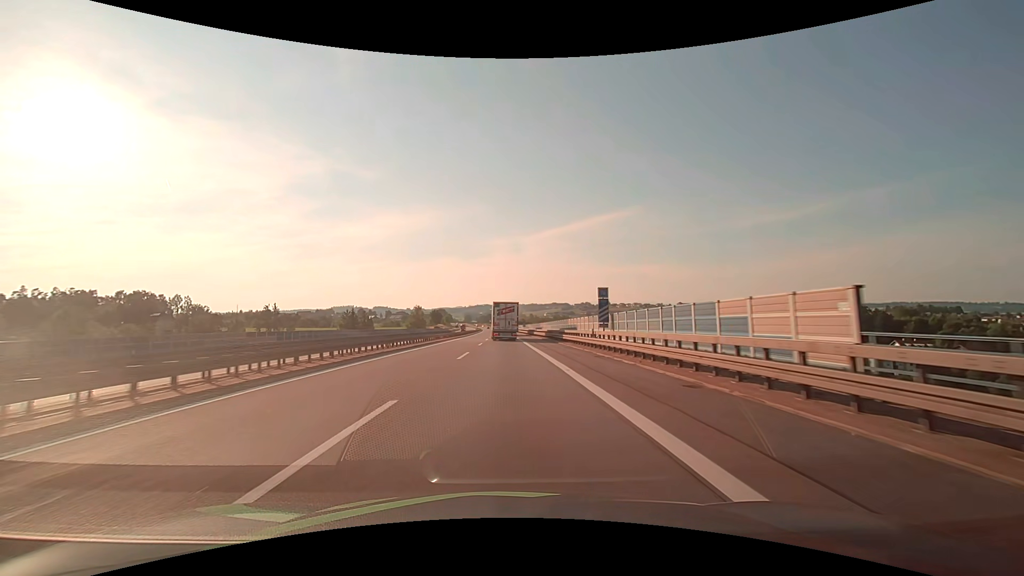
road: motorway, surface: asphalt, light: Day
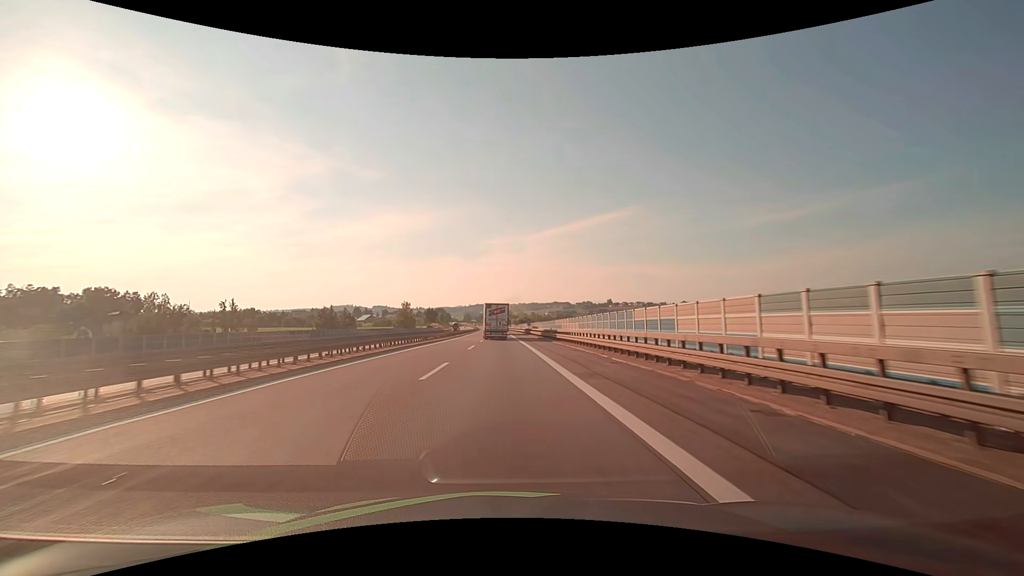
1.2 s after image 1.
(0.0, +26.3) m; 0°
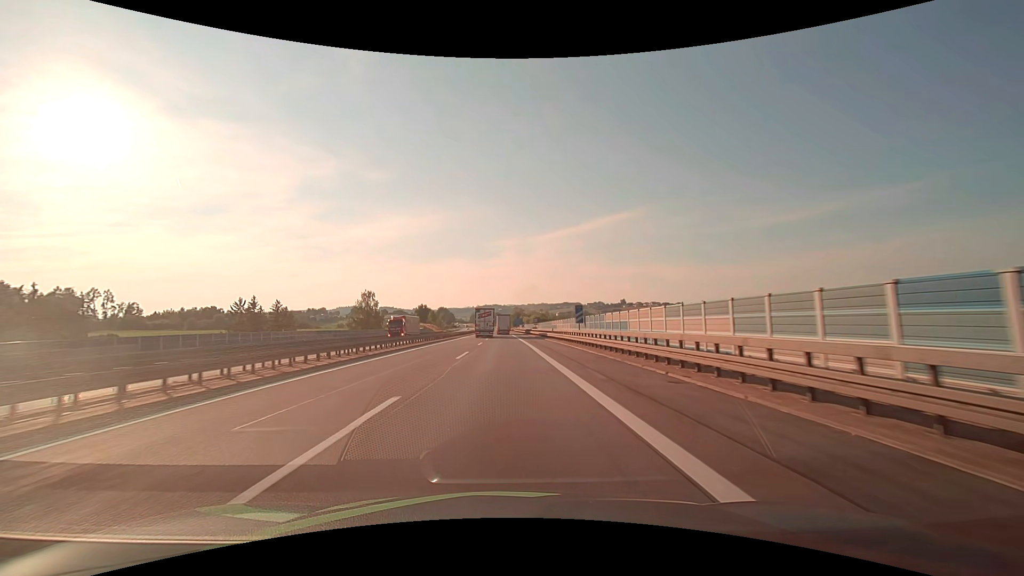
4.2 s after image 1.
(-0.8, +63.5) m; -1°
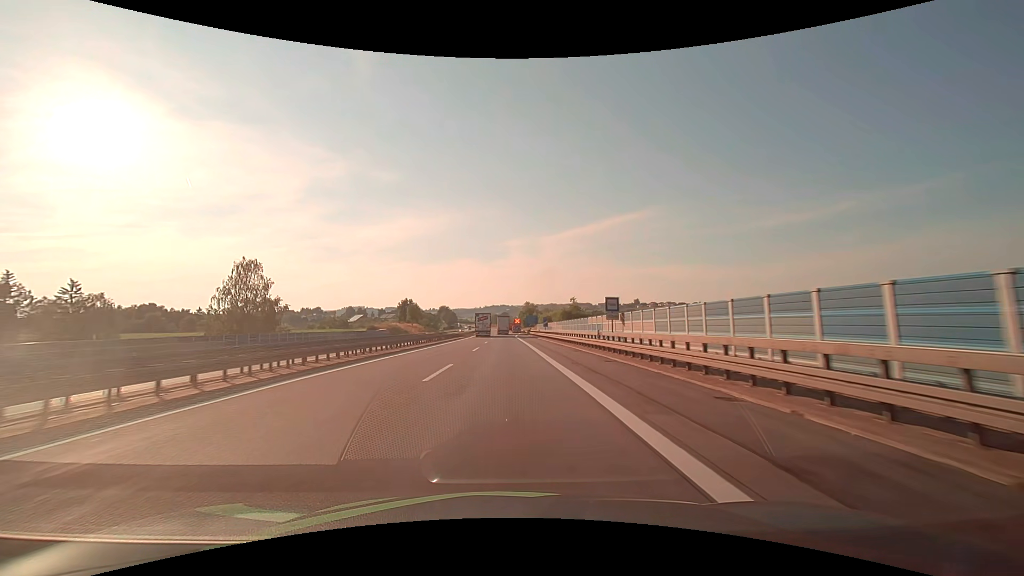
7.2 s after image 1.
(-0.3, +63.3) m; -1°
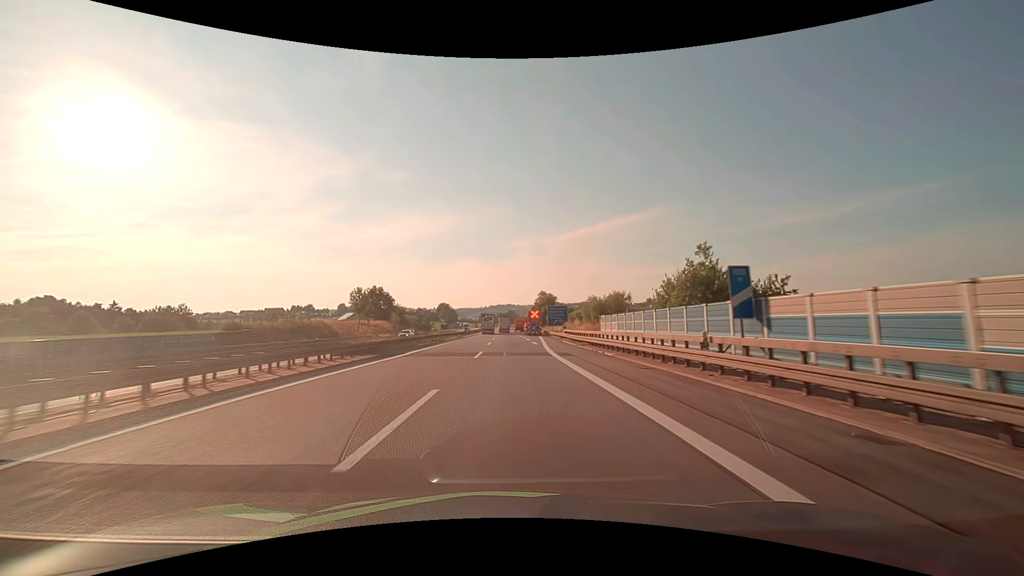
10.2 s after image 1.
(-0.6, +62.6) m; -1°
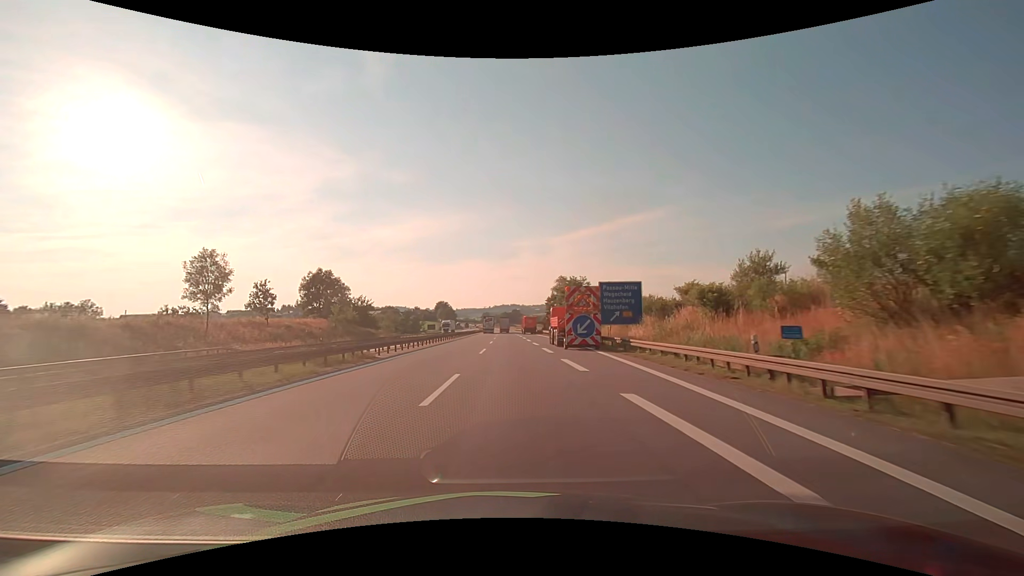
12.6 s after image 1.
(+0.1, +49.1) m; 0°
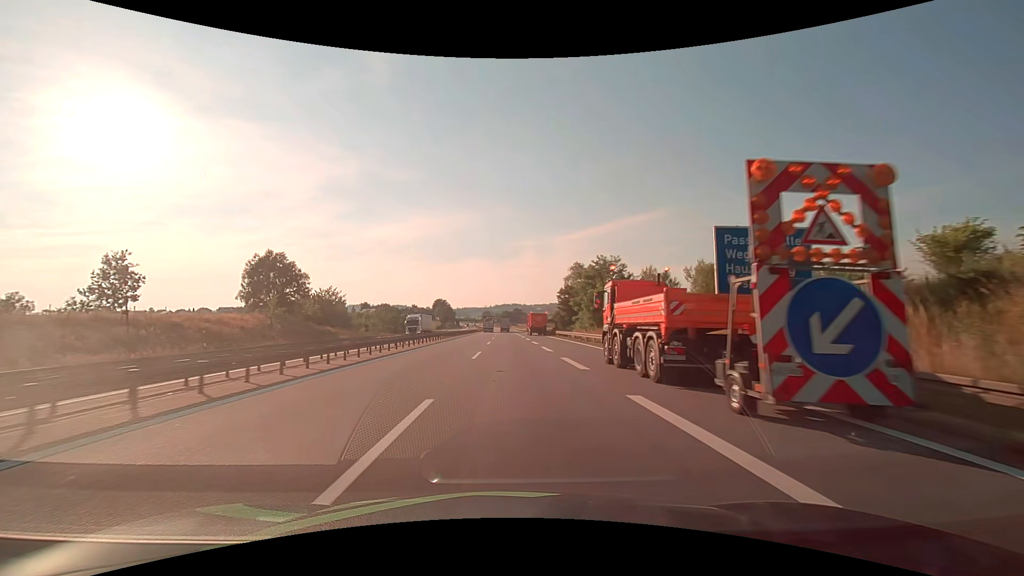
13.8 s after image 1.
(0.0, +23.8) m; 0°
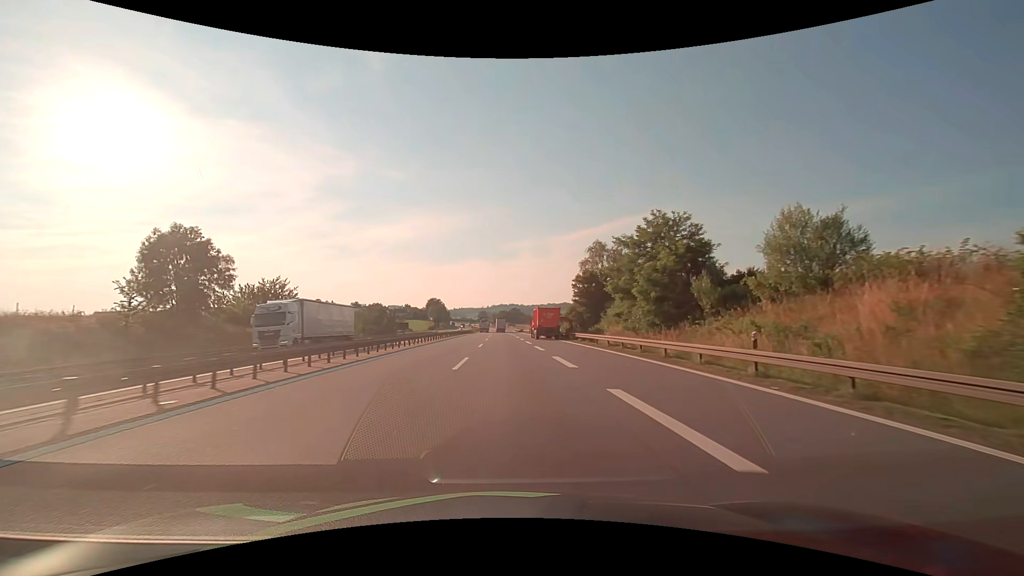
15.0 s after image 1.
(0.0, +23.3) m; 0°
(0, +10) (0, +20) (0, +30) (0, +40) (0, +50) (0, +60) (-1, +70) (-1, +80) (0, +90) (0, +100) m
